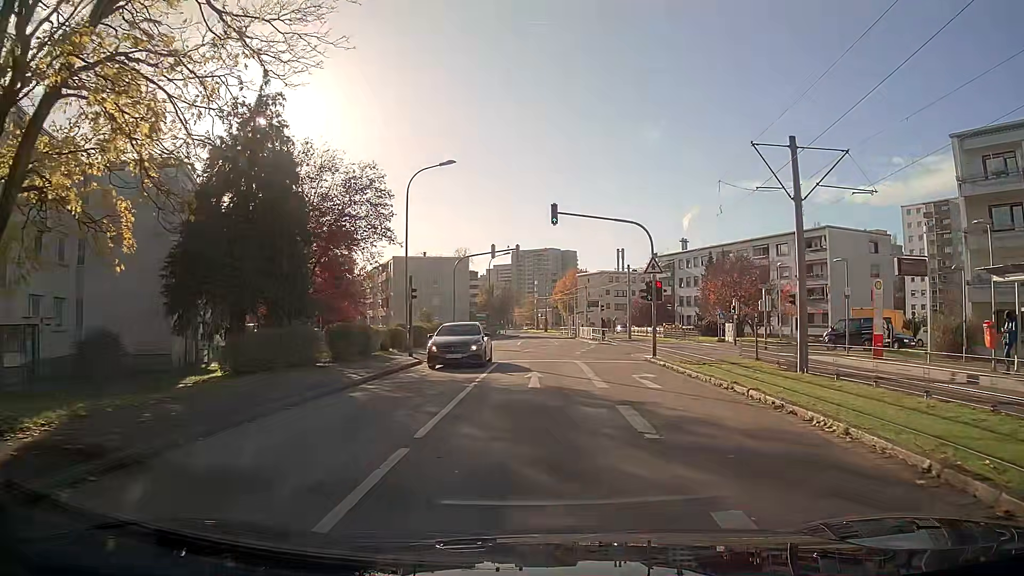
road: residential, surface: asphalt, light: Day
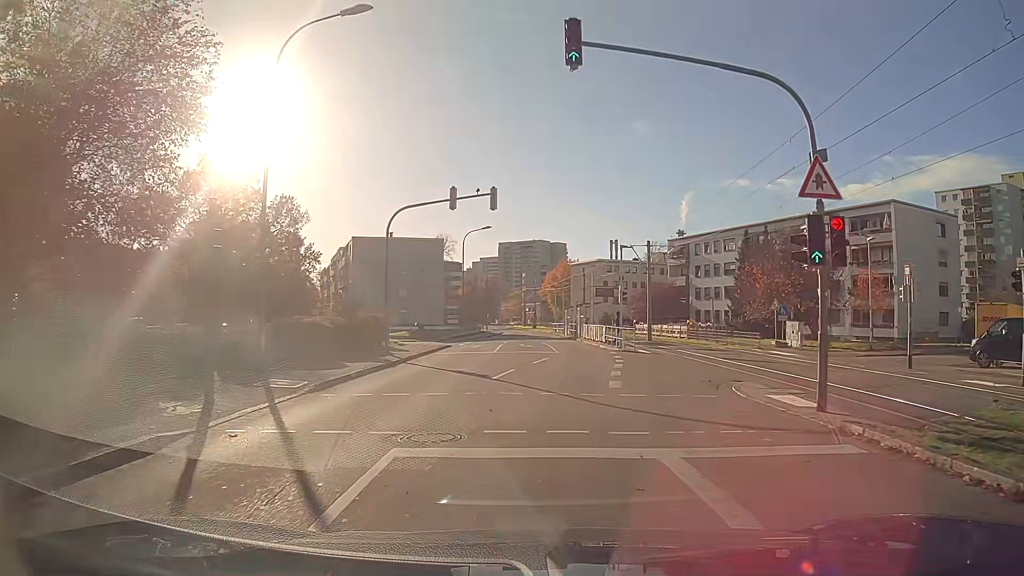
(+0.1, +16.9) m; +2°
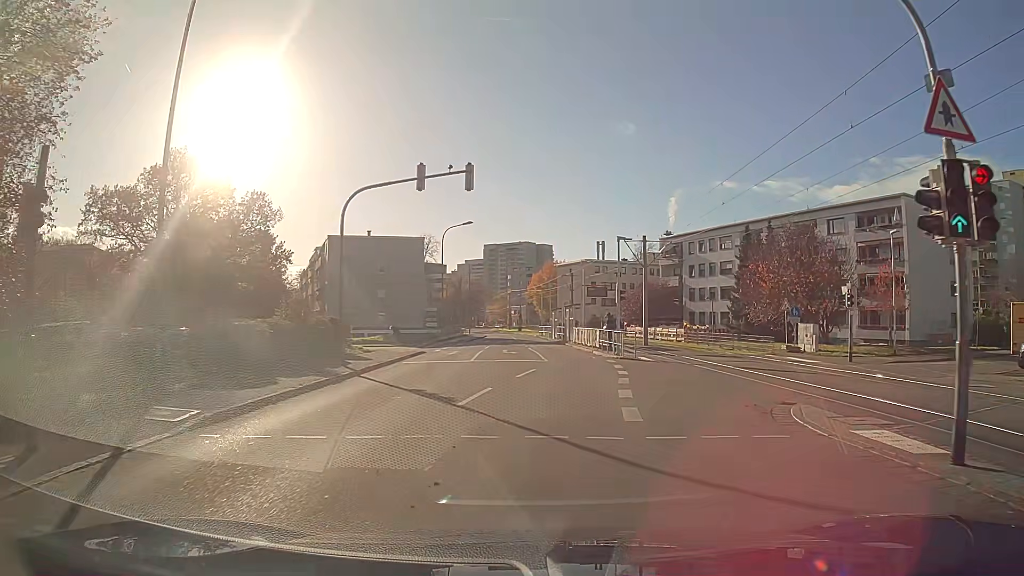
(+0.1, +4.3) m; +2°
(0, +10) (+1, +20) (+1, +30) (0, +40) (-1, +50) (-1, +60) (-2, +70) (-3, +80) (-4, +90) (-6, +100) m
